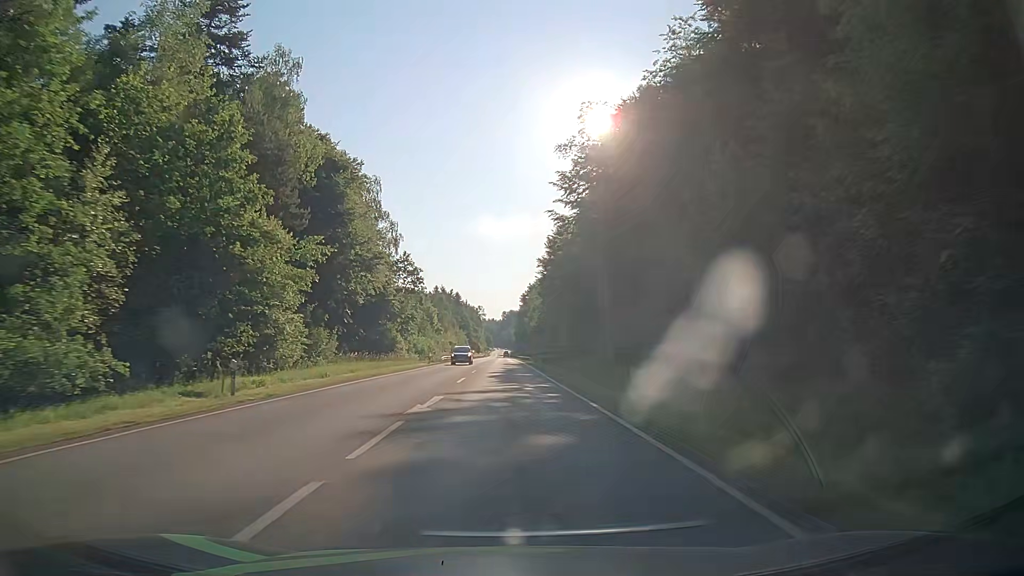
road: secondary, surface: asphalt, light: Day
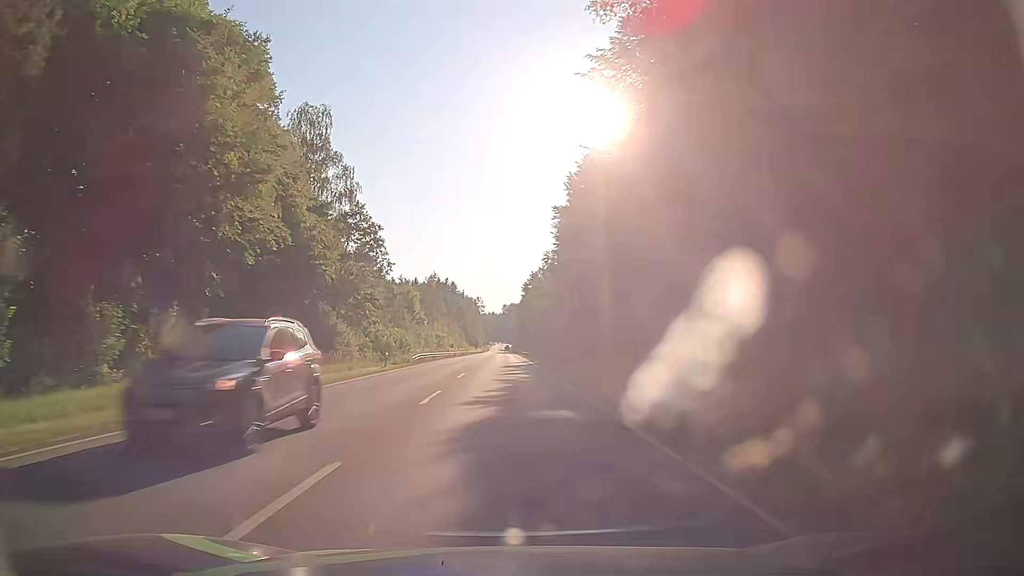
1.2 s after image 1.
(+0.1, +23.4) m; +1°
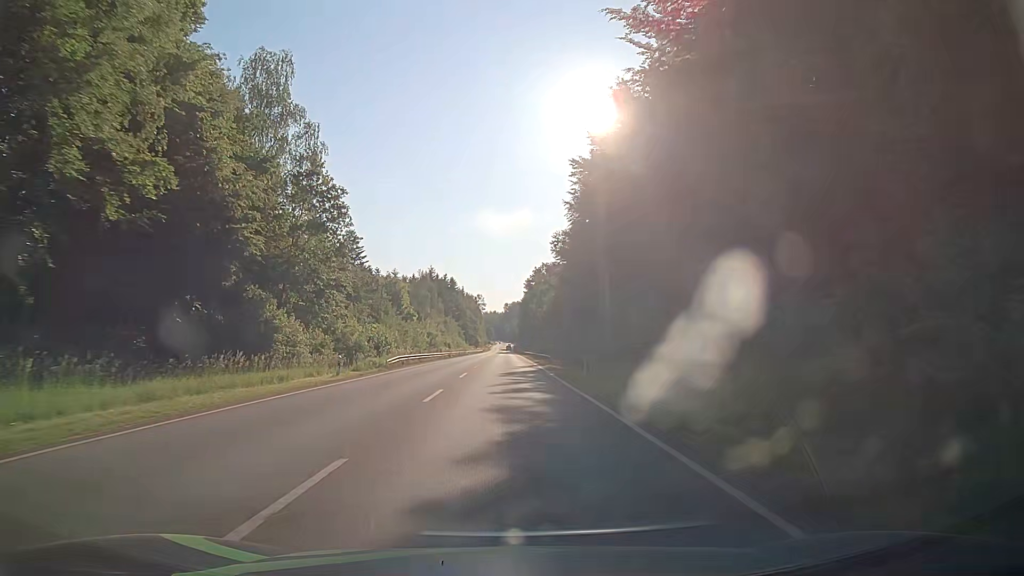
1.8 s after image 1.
(-0.1, +11.7) m; -1°
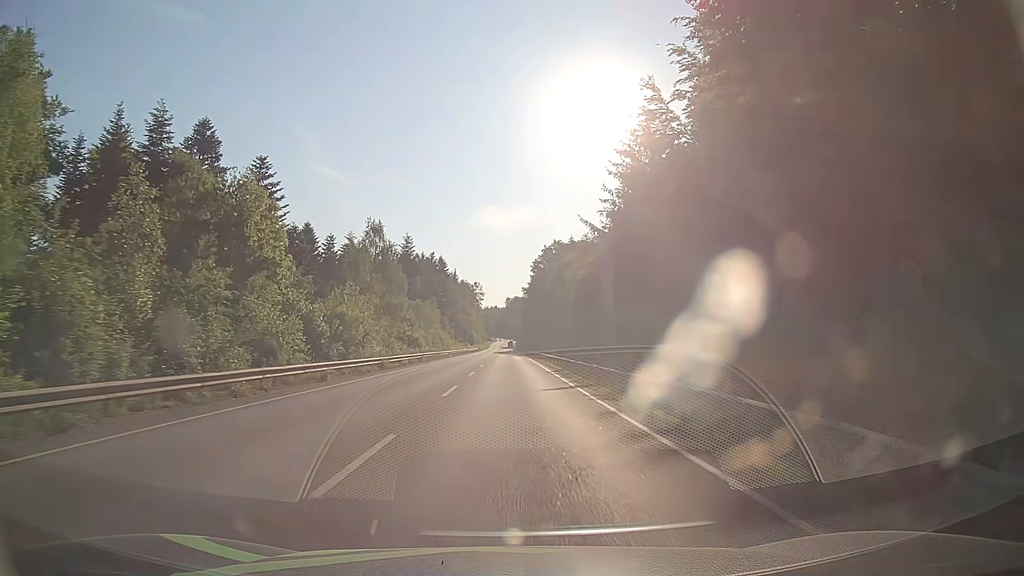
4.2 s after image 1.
(-0.2, +46.2) m; 0°
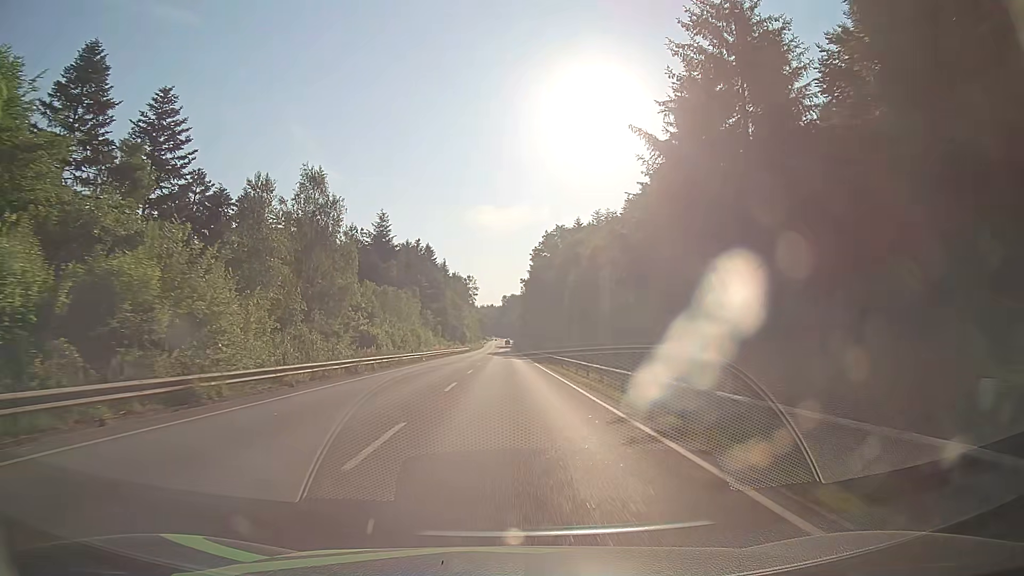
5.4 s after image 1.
(+0.2, +22.7) m; +1°
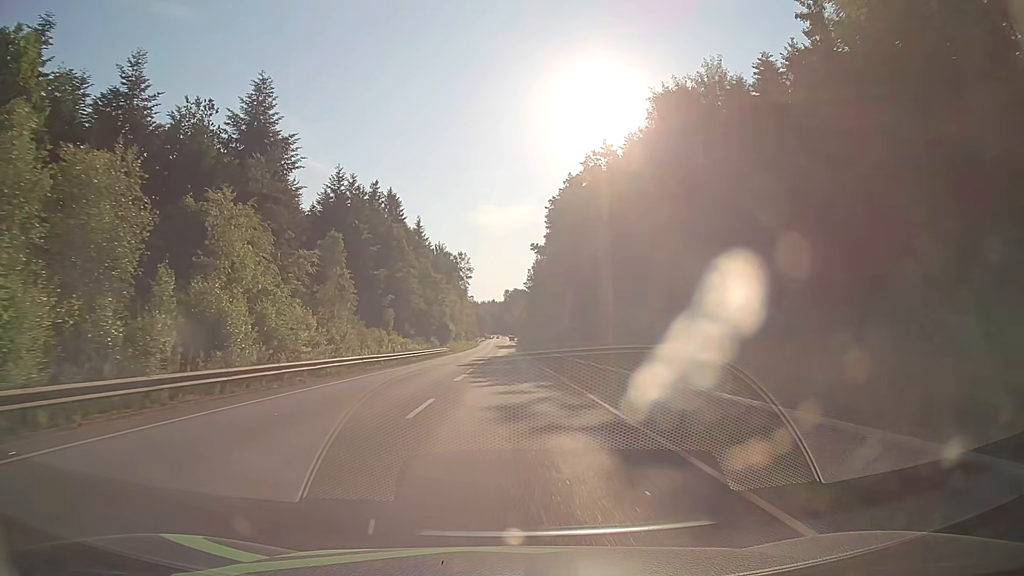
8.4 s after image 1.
(-0.3, +56.2) m; 0°
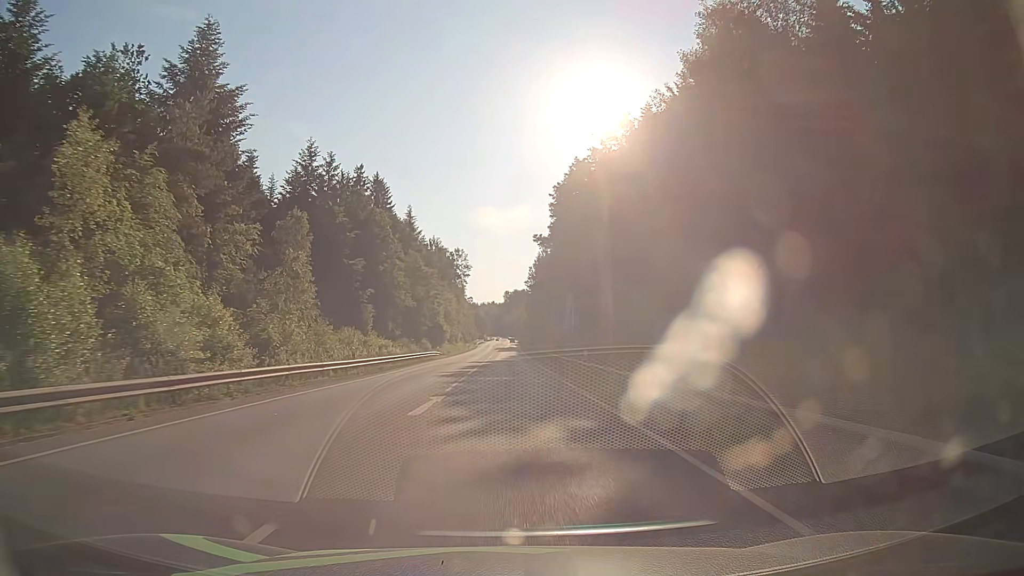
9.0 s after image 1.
(0.0, +11.2) m; 0°
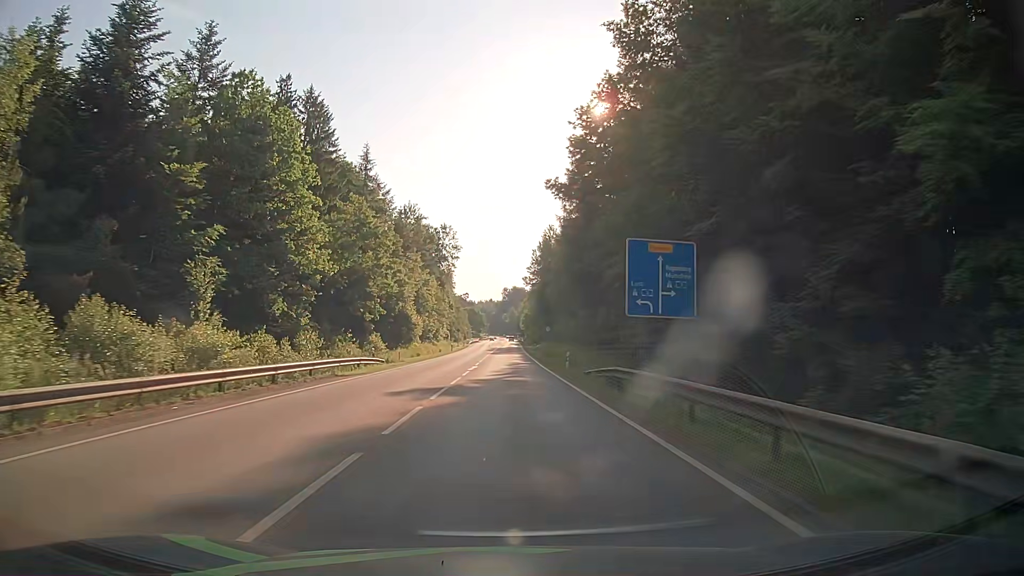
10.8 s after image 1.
(-0.2, +33.4) m; -1°
(0, +10) (0, +20) (0, +30) (0, +40) (0, +50) (0, +60) (+1, +70) (+1, +80) (+1, +90) (+1, +100) m
